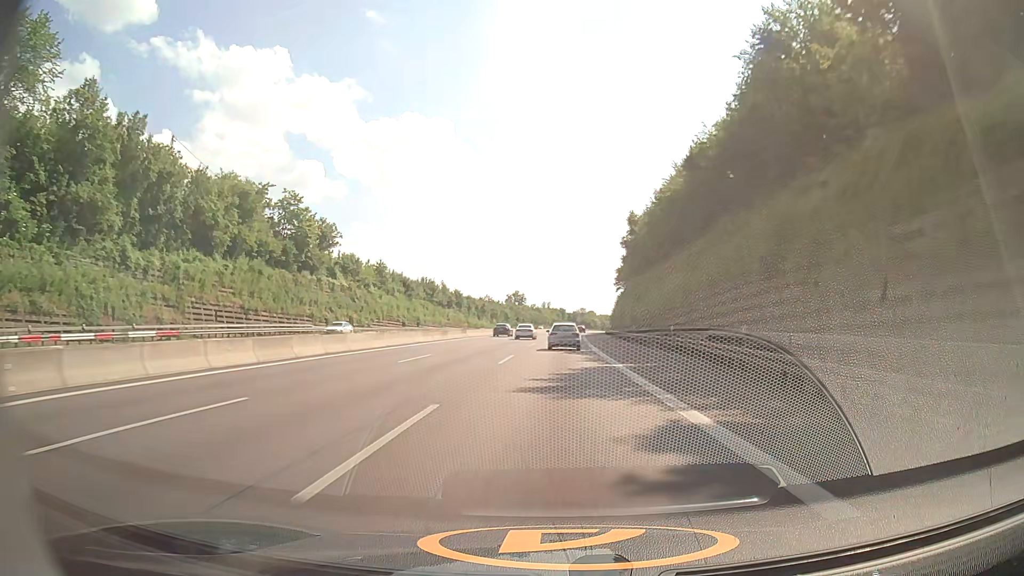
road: motorway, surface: asphalt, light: Day
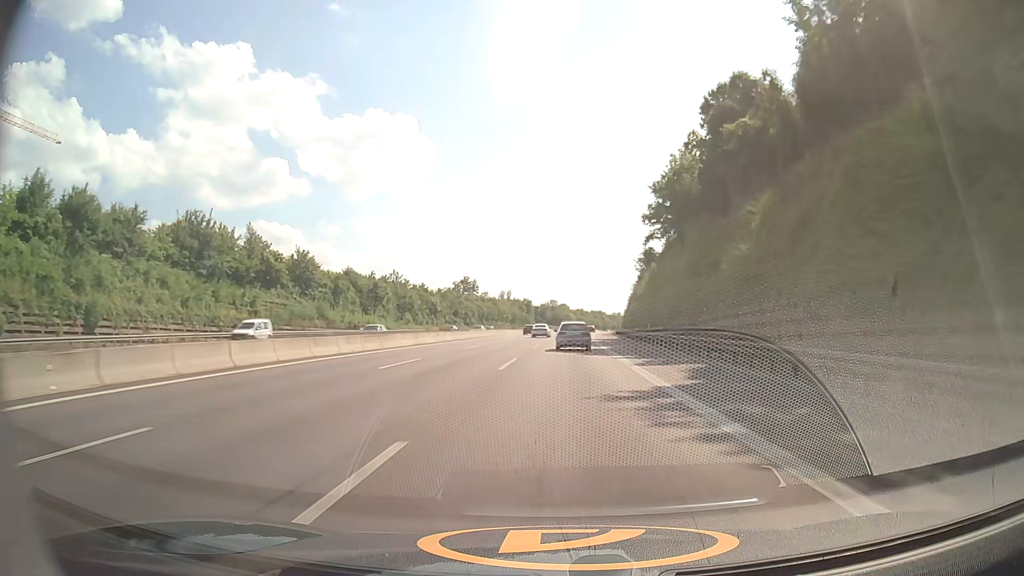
(+1.2, +93.0) m; +2°
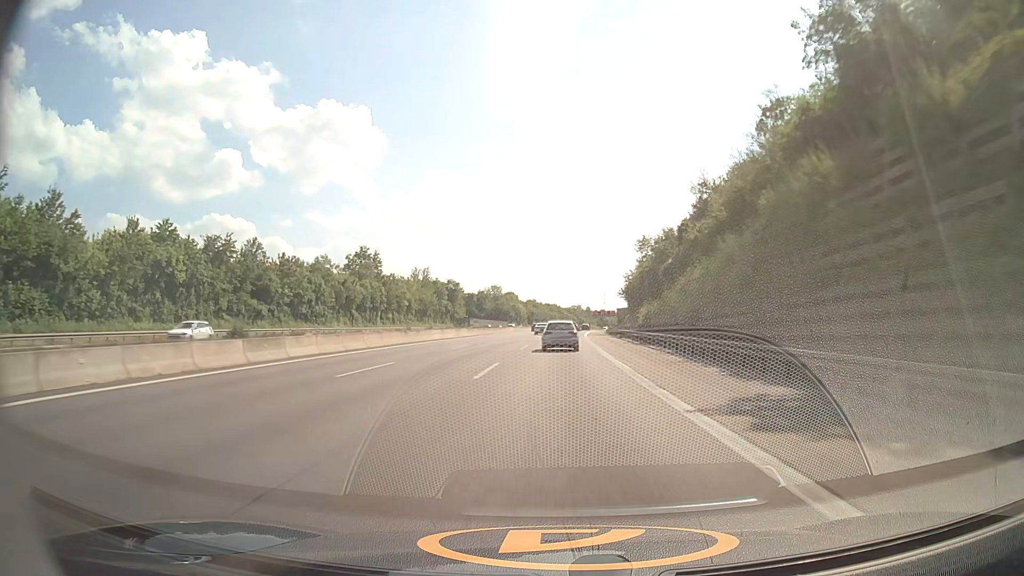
(+3.0, +92.5) m; +4°
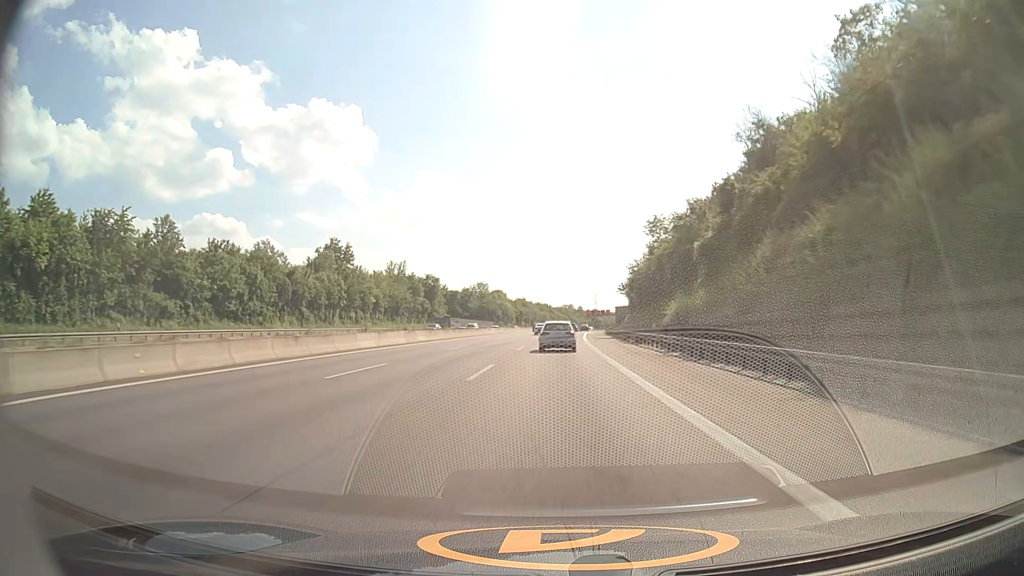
(+0.1, +18.3) m; +1°
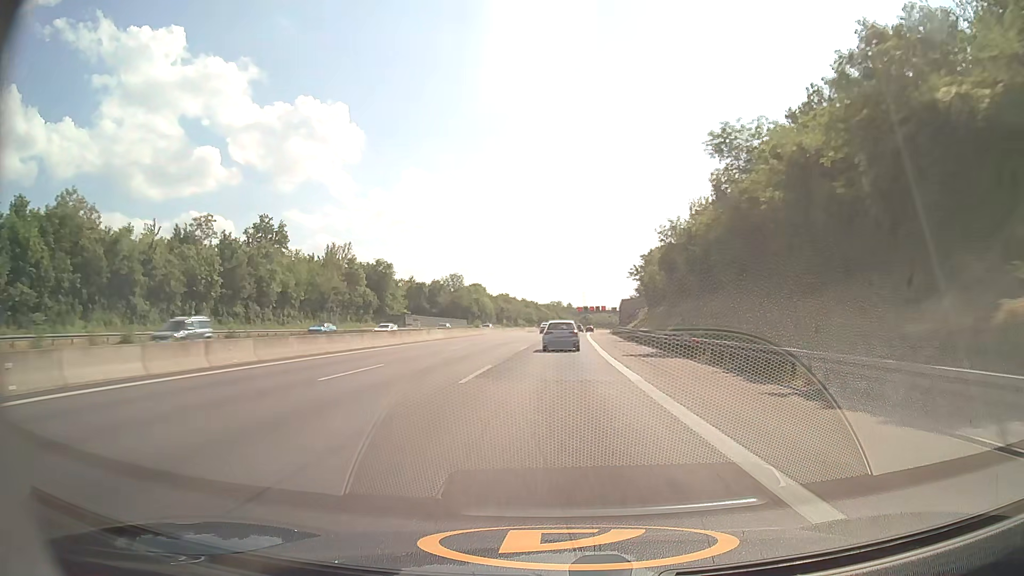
(+0.4, +36.4) m; +1°
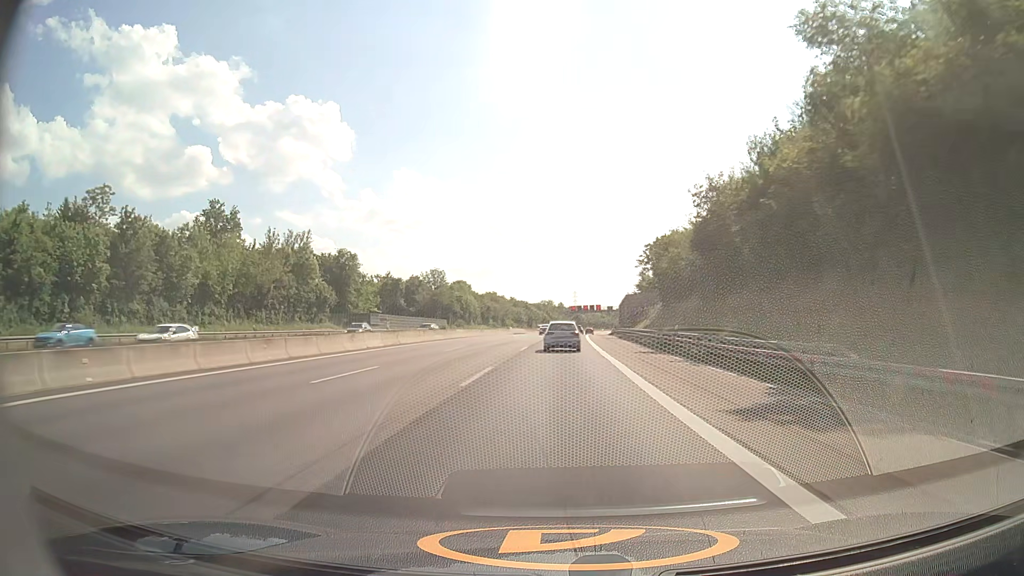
(+0.1, +18.1) m; +1°
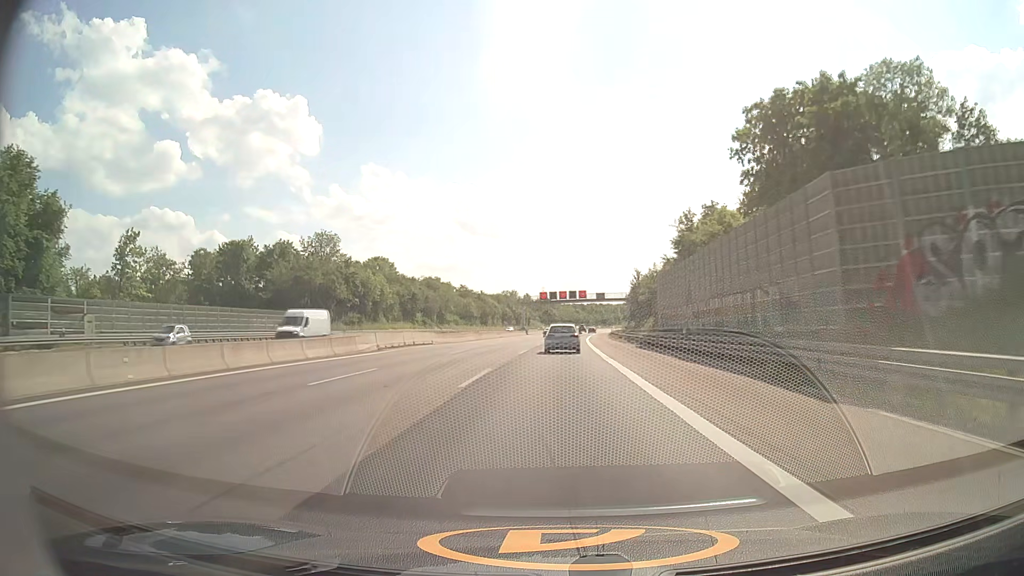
(+1.7, +71.6) m; +3°
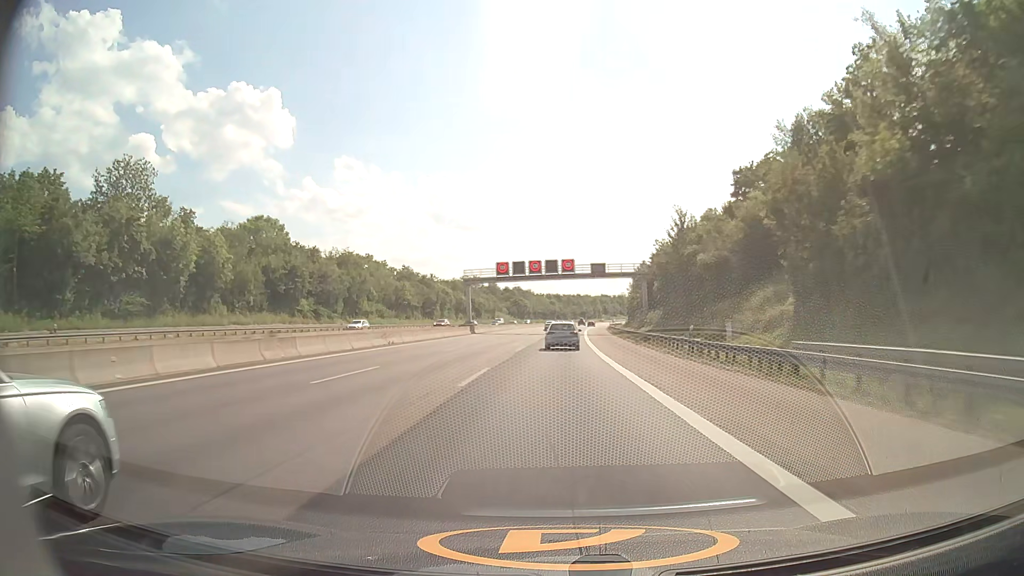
(+0.9, +53.3) m; +2°
(0, +10) (0, +20) (0, +30) (+1, +40) (+1, +50) (+1, +60) (+2, +70) (+2, +80) (+3, +90) (+3, +100) m
